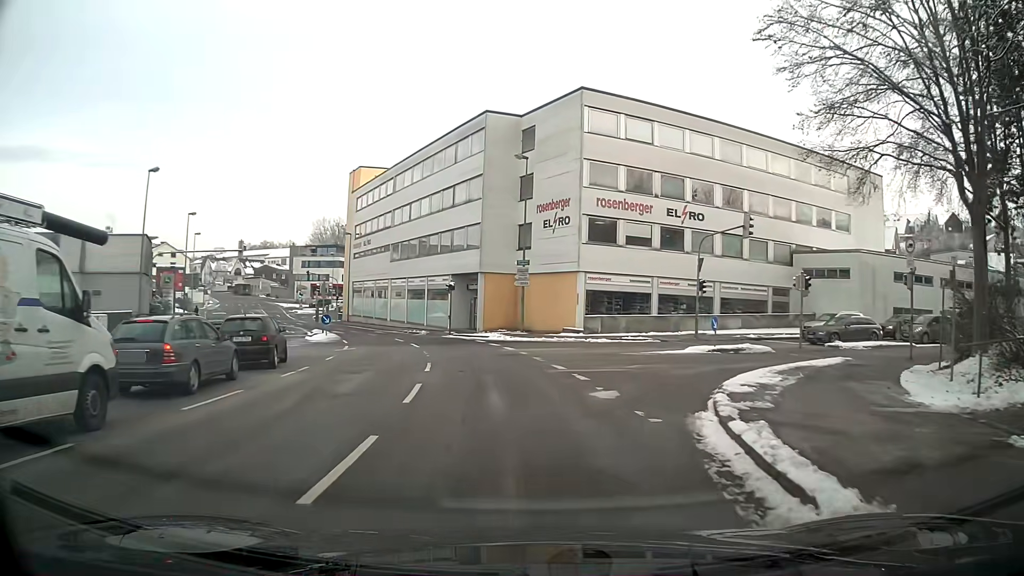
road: tertiary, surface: asphalt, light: Day
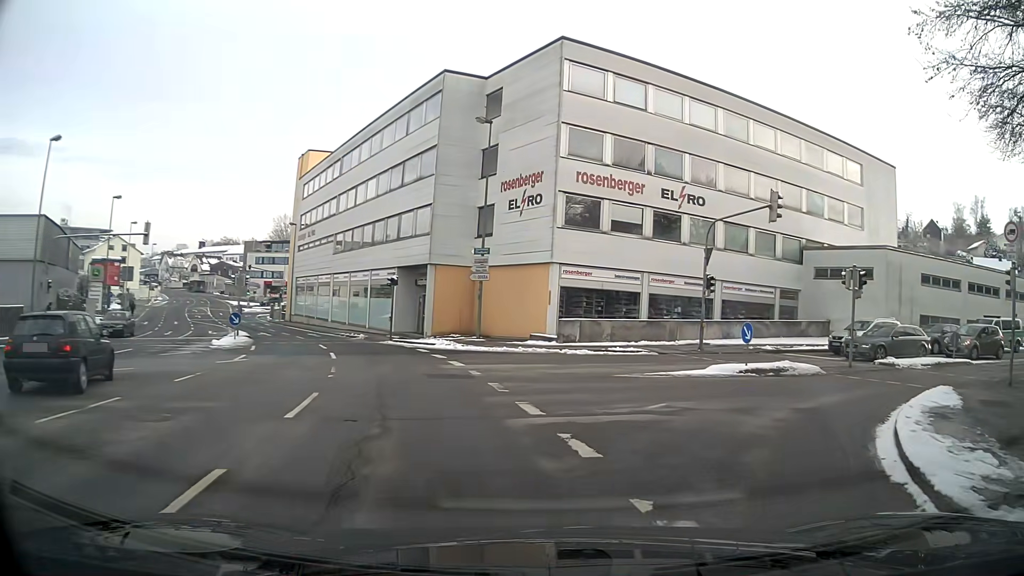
(+0.2, +7.6) m; +7°
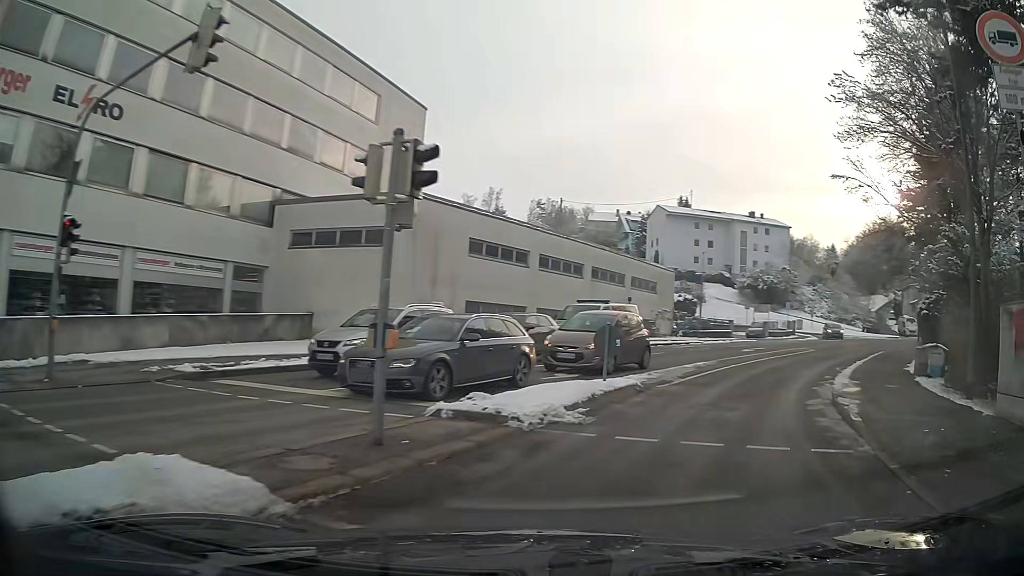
(+5.5, +14.1) m; +45°
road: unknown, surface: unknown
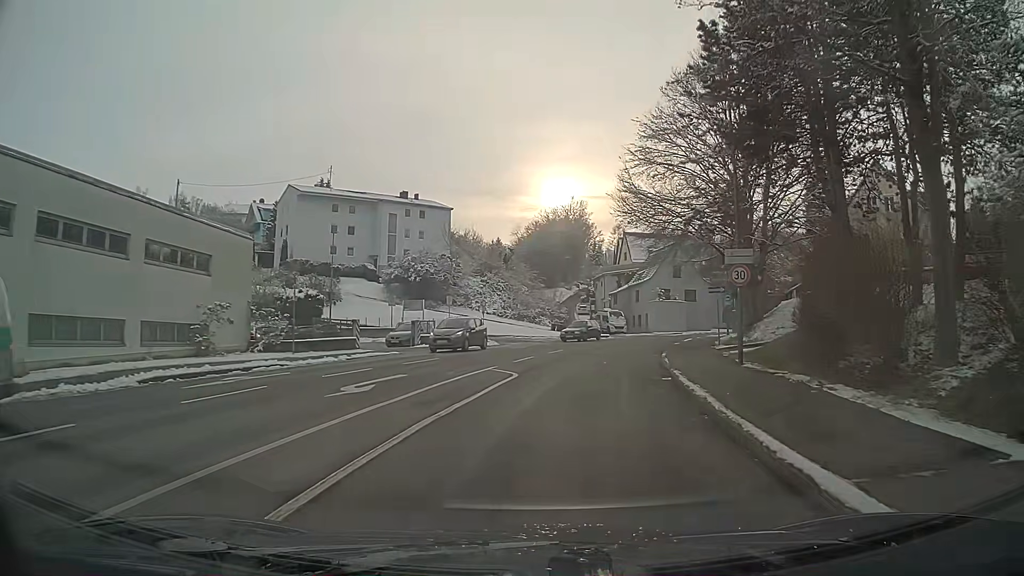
(+5.7, +19.7) m; +24°
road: residential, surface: asphalt
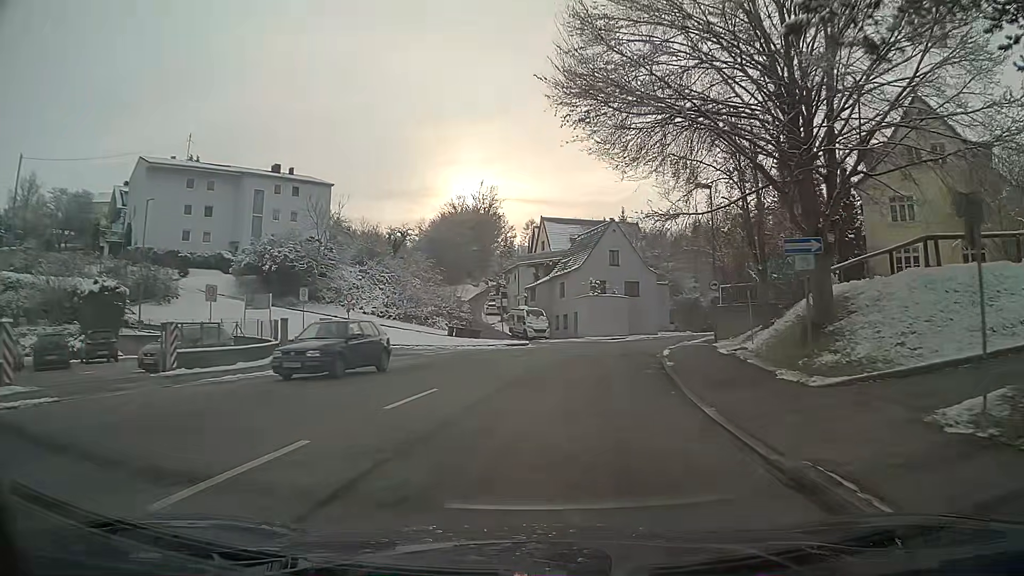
(+1.4, +18.2) m; +9°
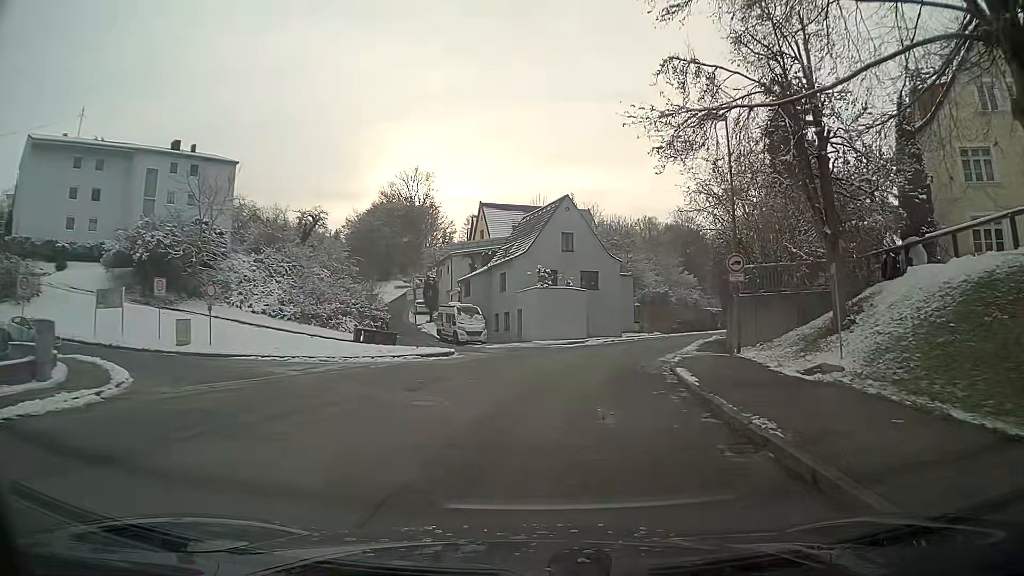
(+0.4, +11.8) m; +4°
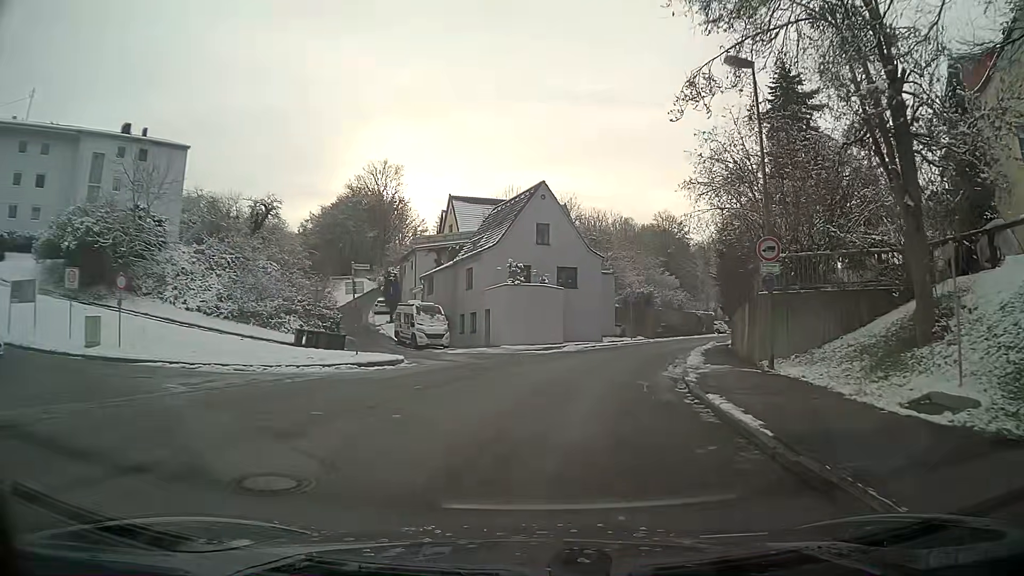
(+0.1, +5.4) m; +3°
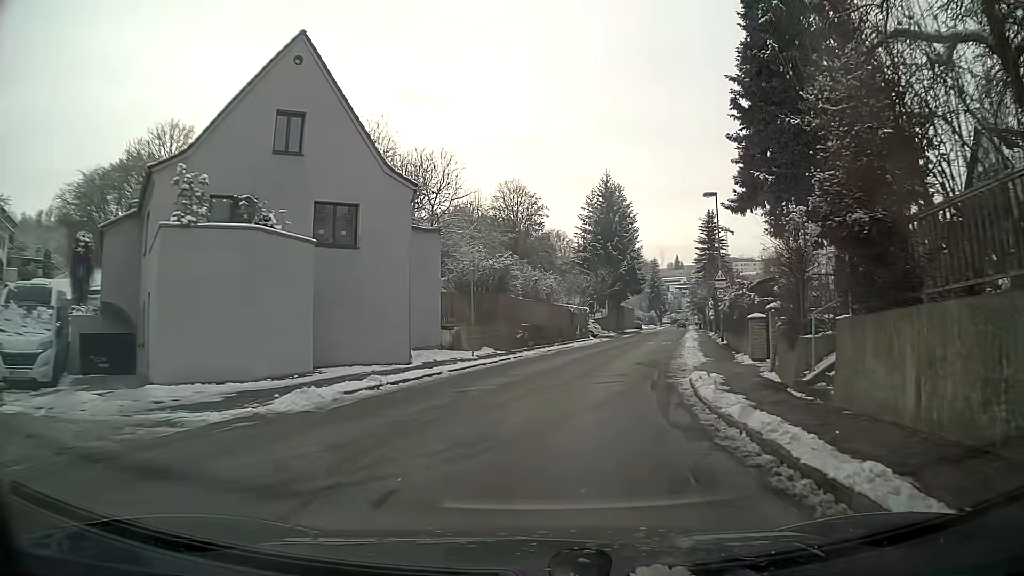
(+2.6, +23.2) m; +14°
